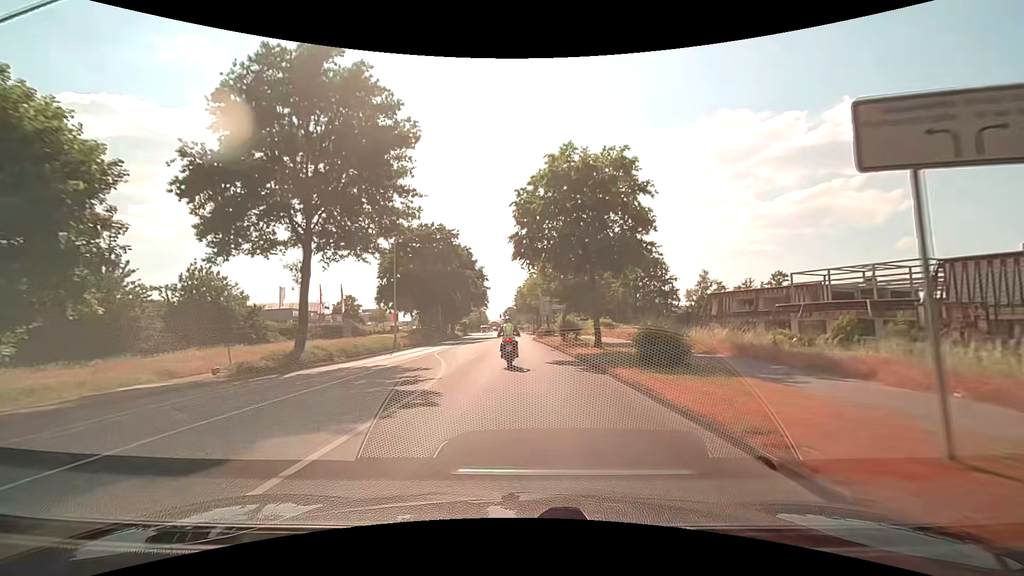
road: secondary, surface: asphalt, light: Day
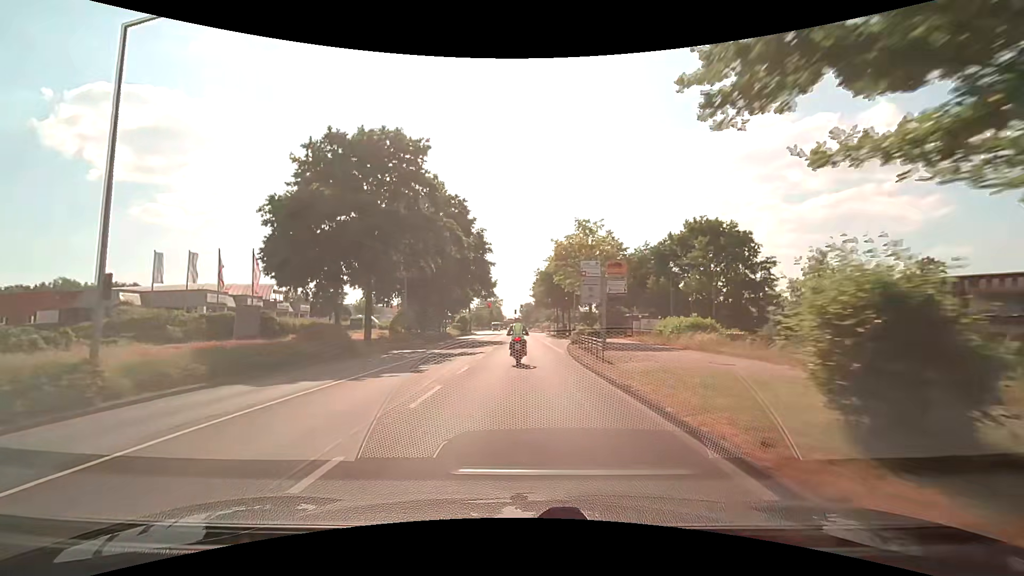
(-0.6, +29.8) m; -3°
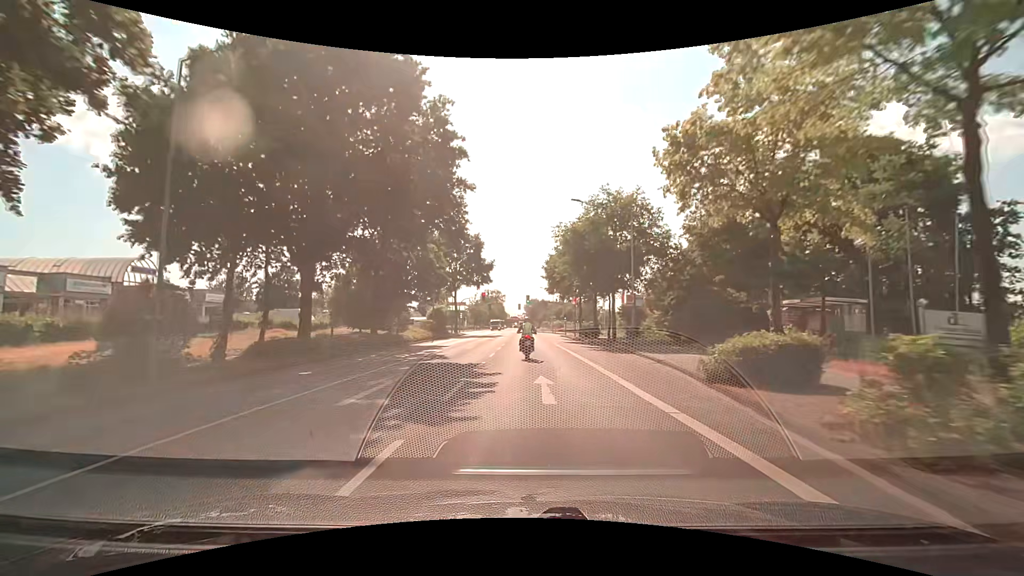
(-0.4, +29.6) m; -1°
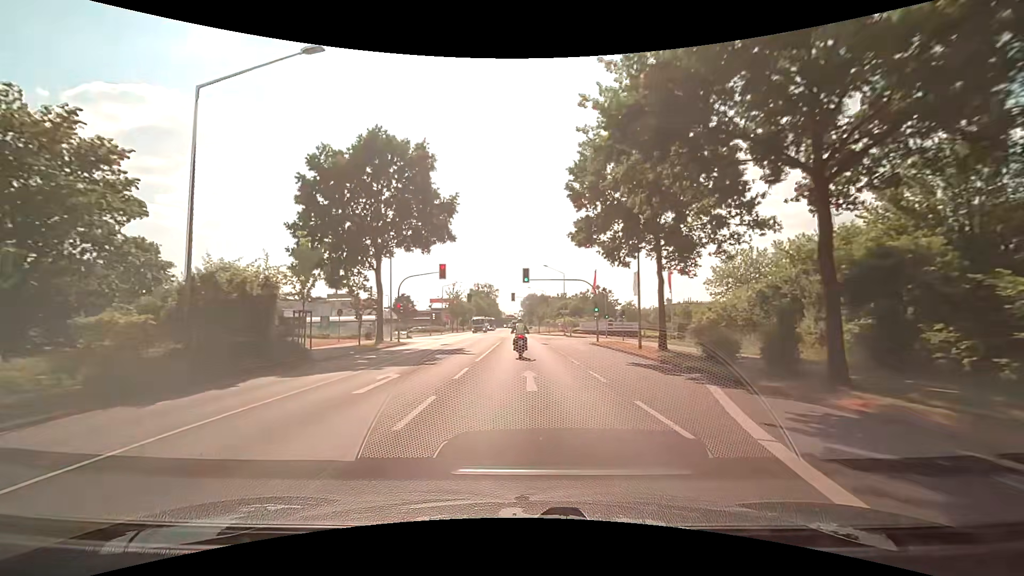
(+0.4, +38.7) m; +1°
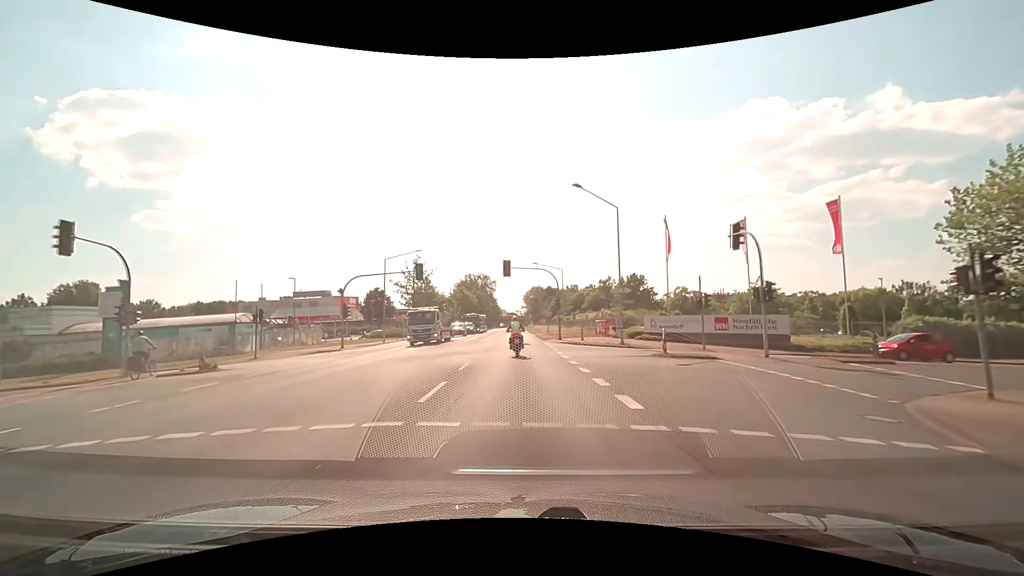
(-0.1, +40.2) m; -1°
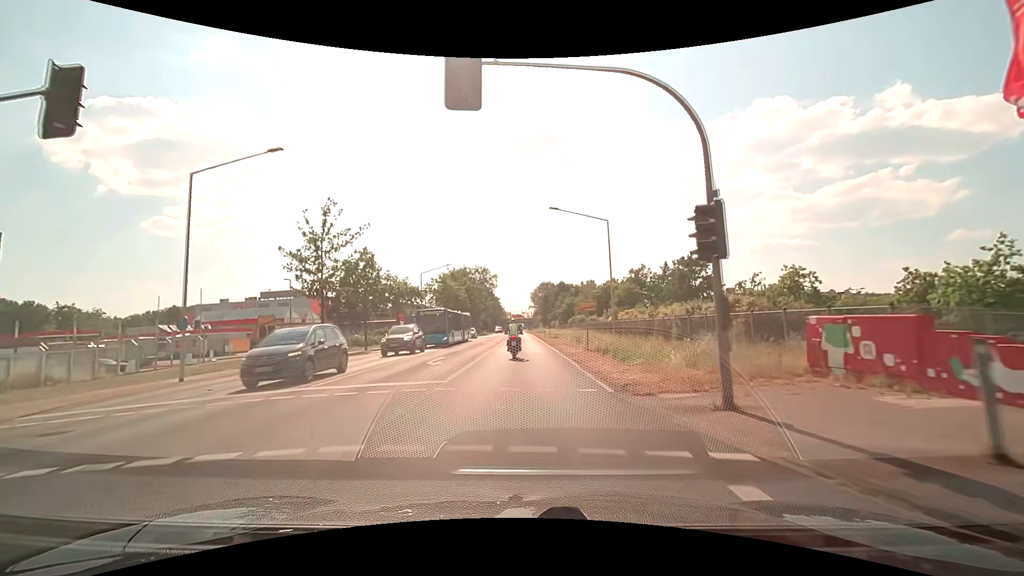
(0.0, +32.1) m; -1°
